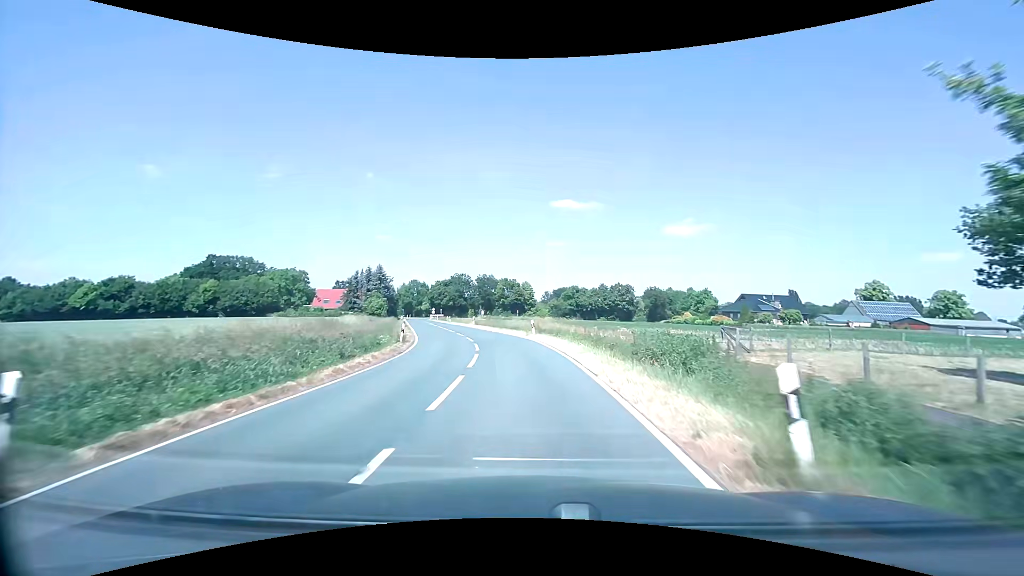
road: secondary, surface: asphalt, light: Day
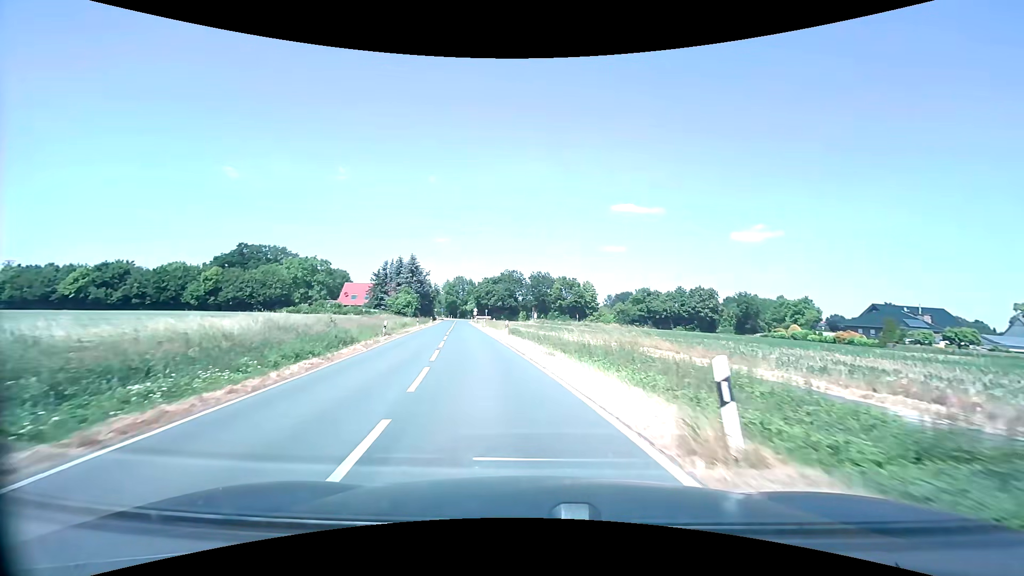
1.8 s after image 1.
(-1.2, +23.1) m; -6°
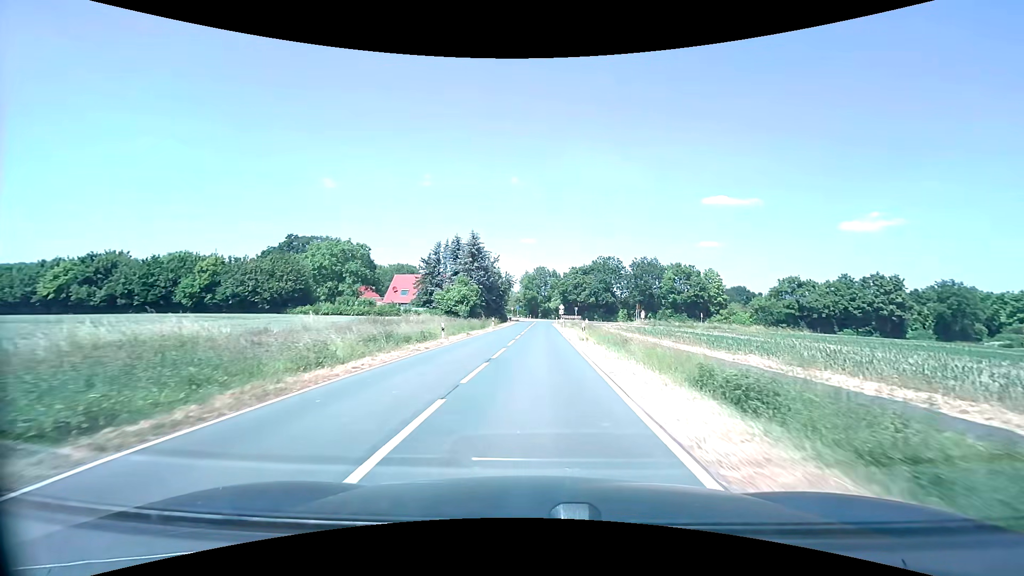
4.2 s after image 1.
(-3.4, +29.8) m; -10°
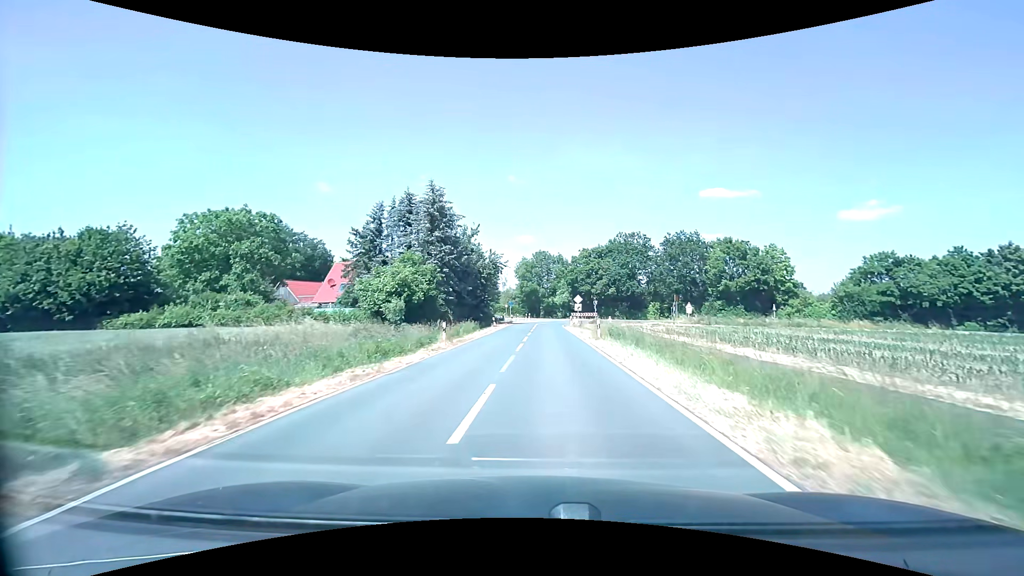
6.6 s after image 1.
(0.0, +28.2) m; 0°
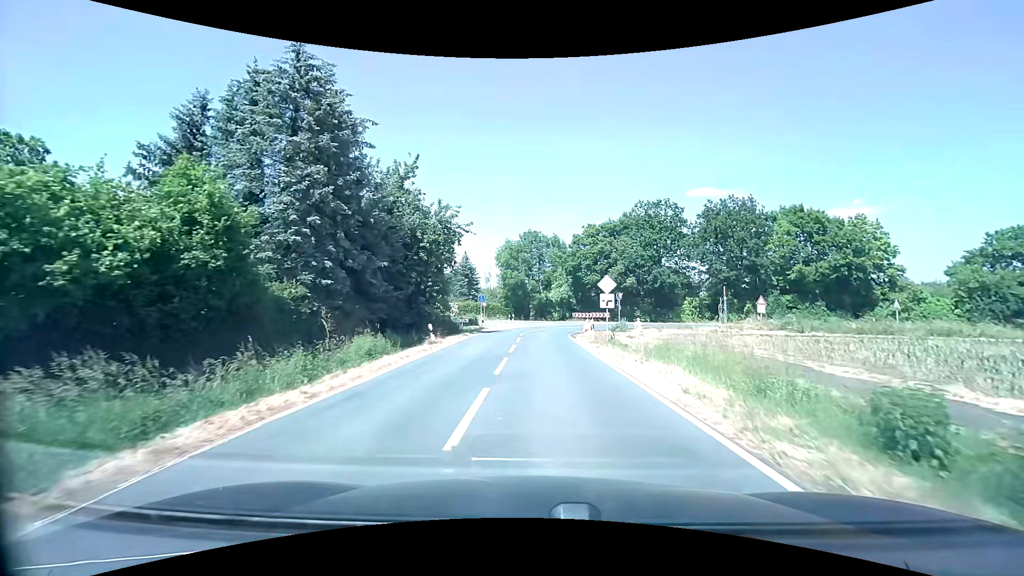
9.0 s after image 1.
(+0.2, +24.3) m; +1°
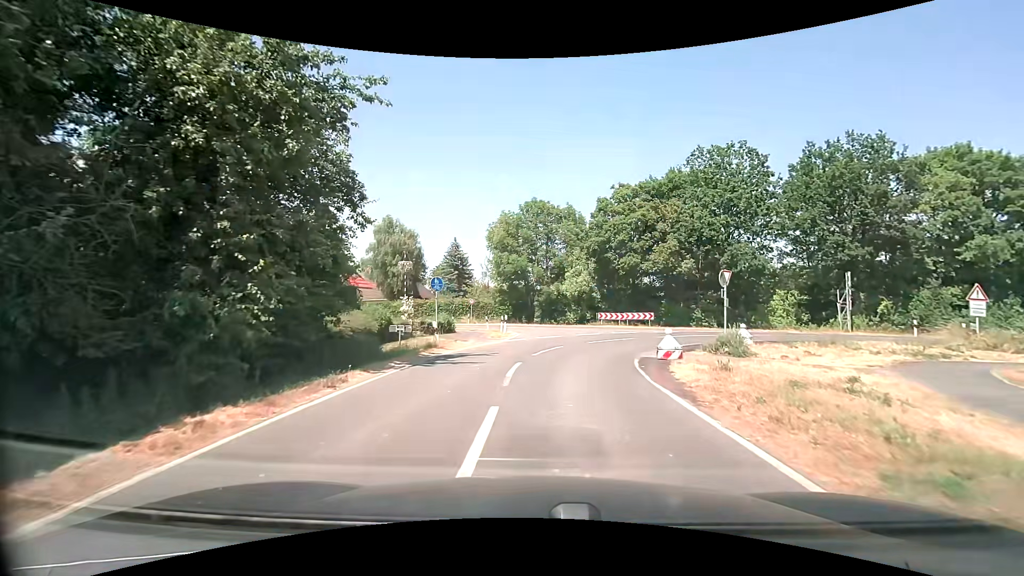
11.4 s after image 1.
(-0.2, +20.0) m; -1°
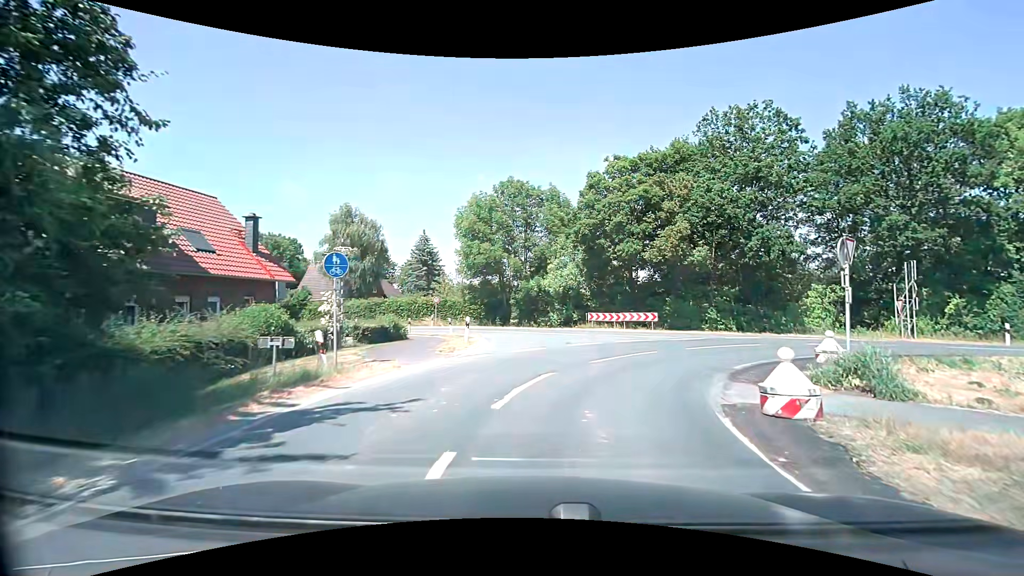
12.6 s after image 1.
(+0.1, +8.1) m; +2°
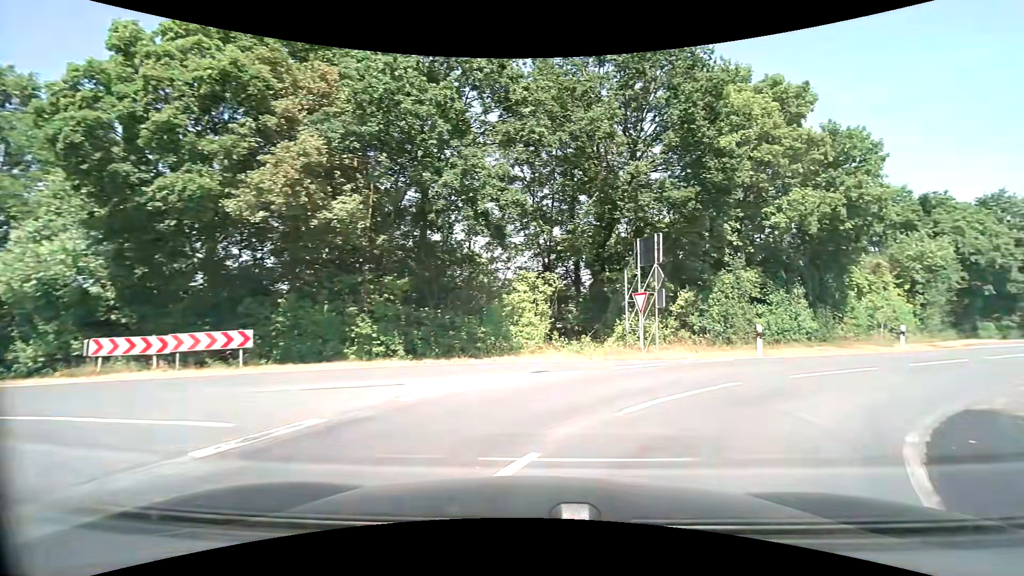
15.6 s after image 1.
(+4.3, +16.1) m; +37°
(+3, +9) (+11, +15) (+19, +21) (+28, +26) (+36, +32) (+44, +38) (+52, +43) (+61, +49) (+69, +55) (+76, +62) m
